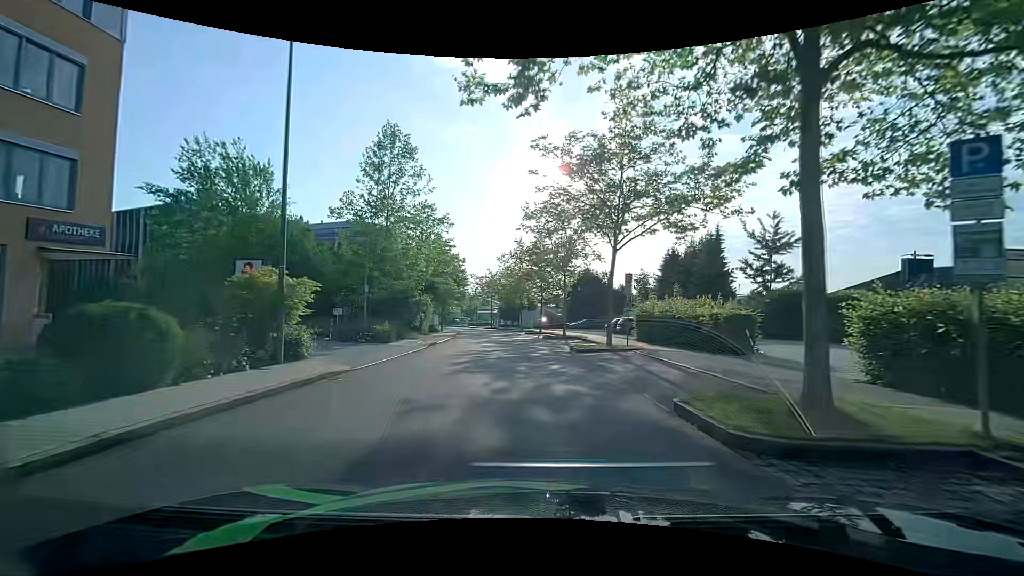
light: Day
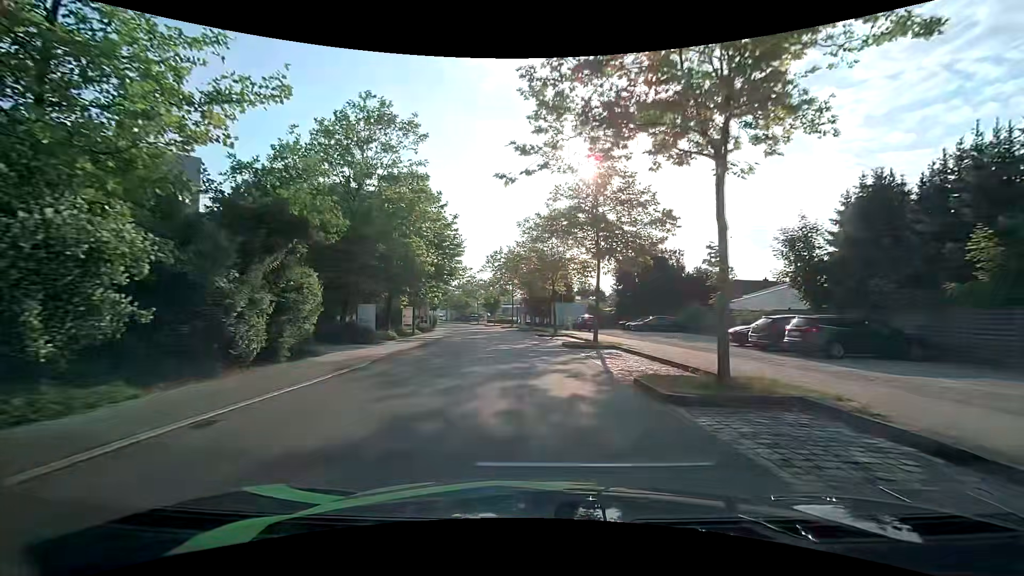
(-0.8, +25.0) m; -4°
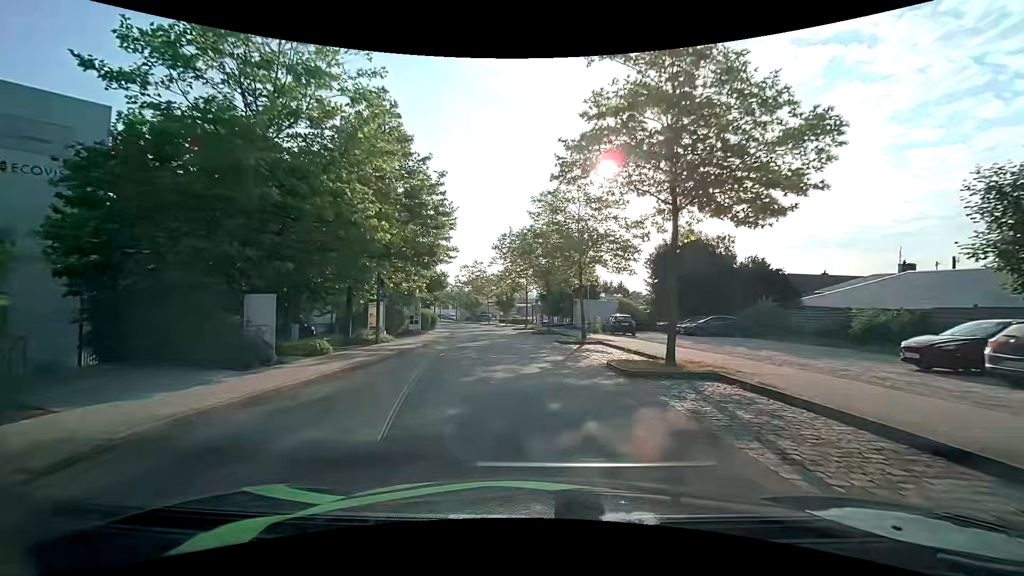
(-0.1, +10.4) m; -1°
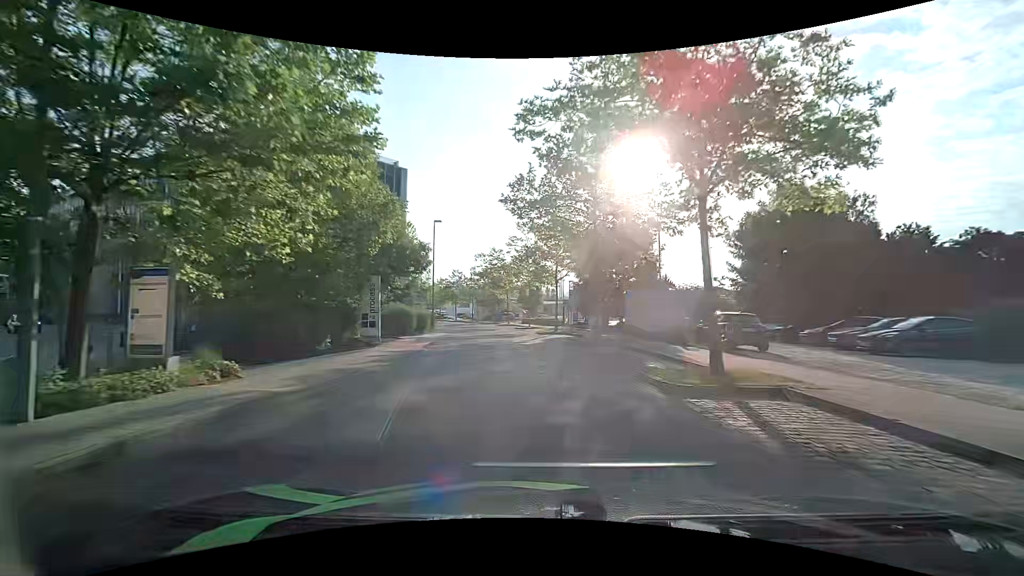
(-0.5, +16.3) m; -4°
